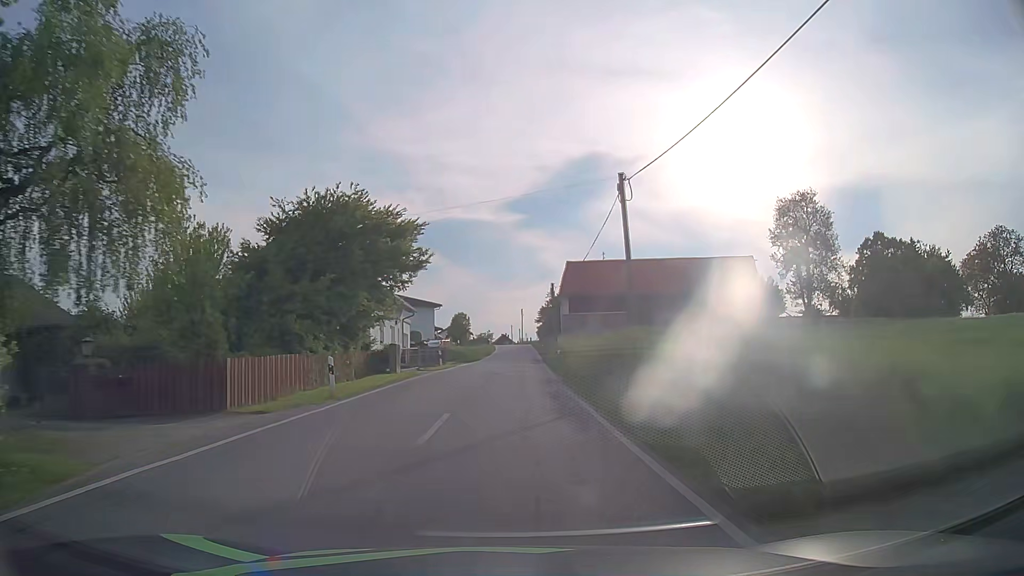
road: tertiary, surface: asphalt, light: Day
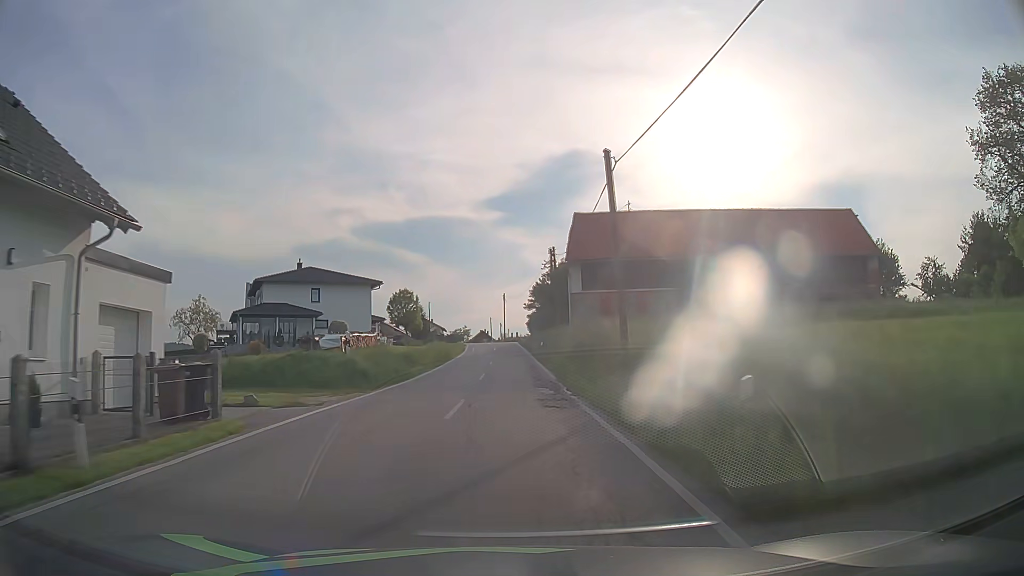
(+0.5, +33.4) m; +2°
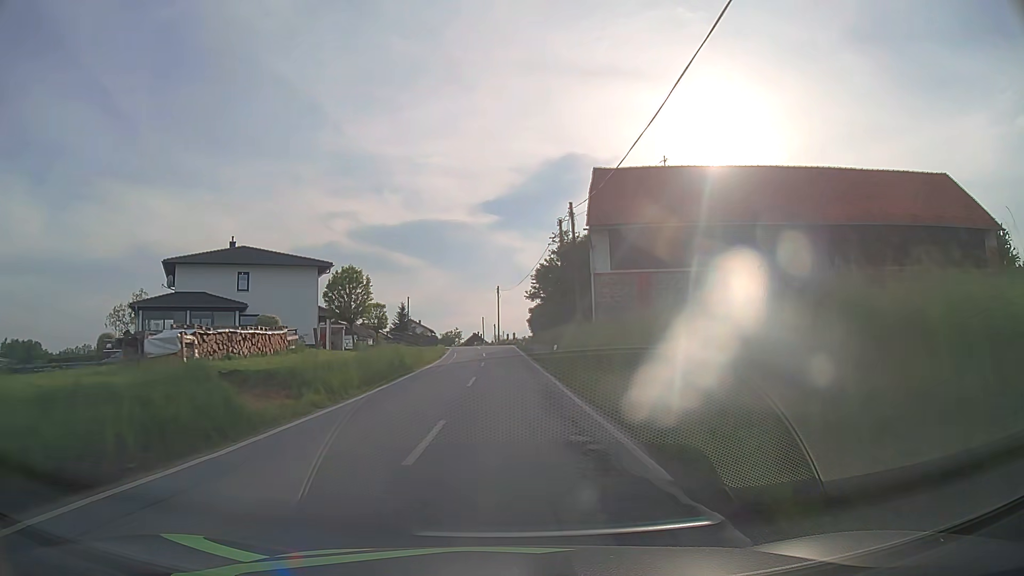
(0.0, +16.7) m; 0°
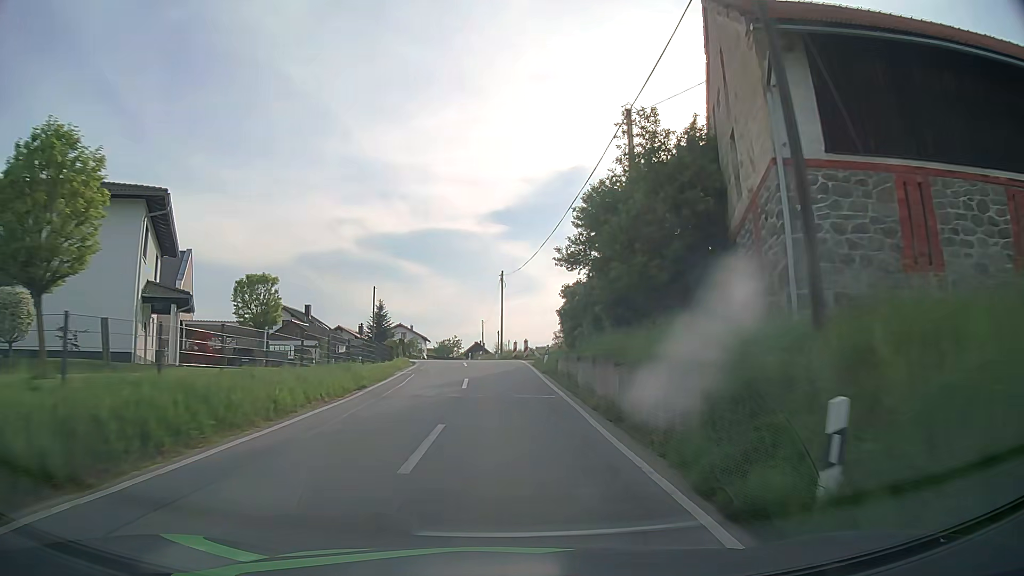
(-0.1, +24.8) m; -1°
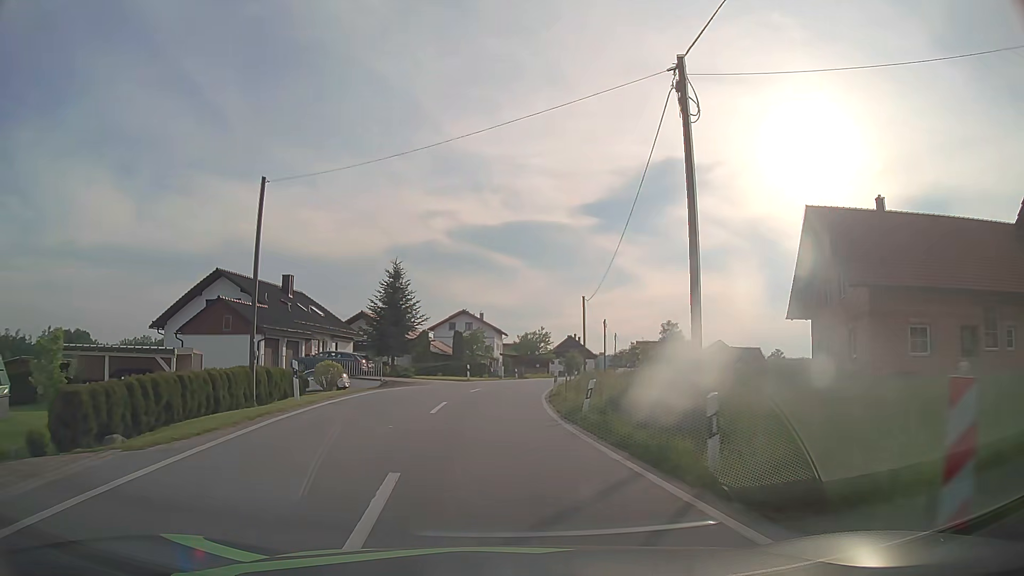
(-1.7, +40.0) m; -7°
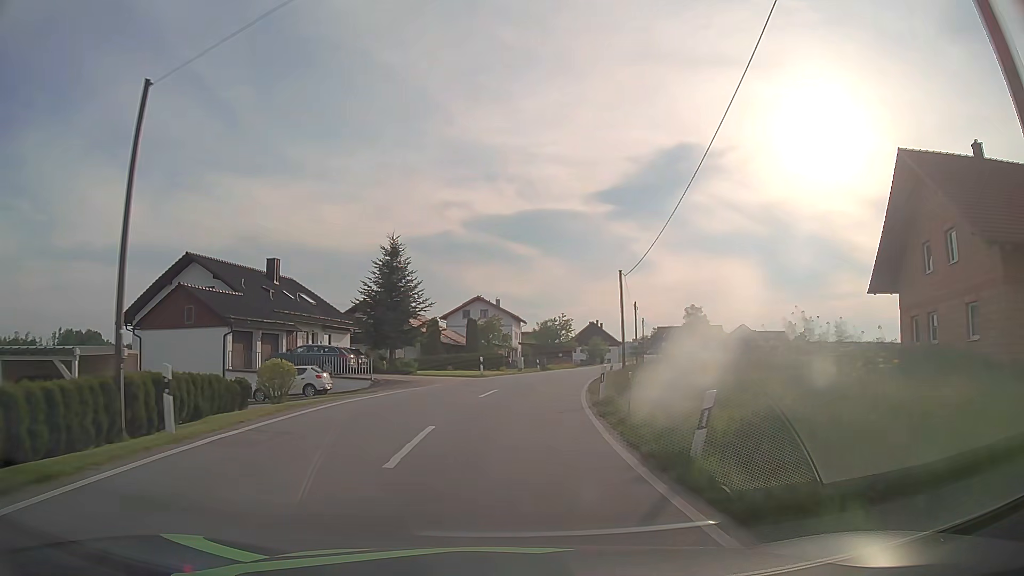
(-0.2, +7.9) m; -3°
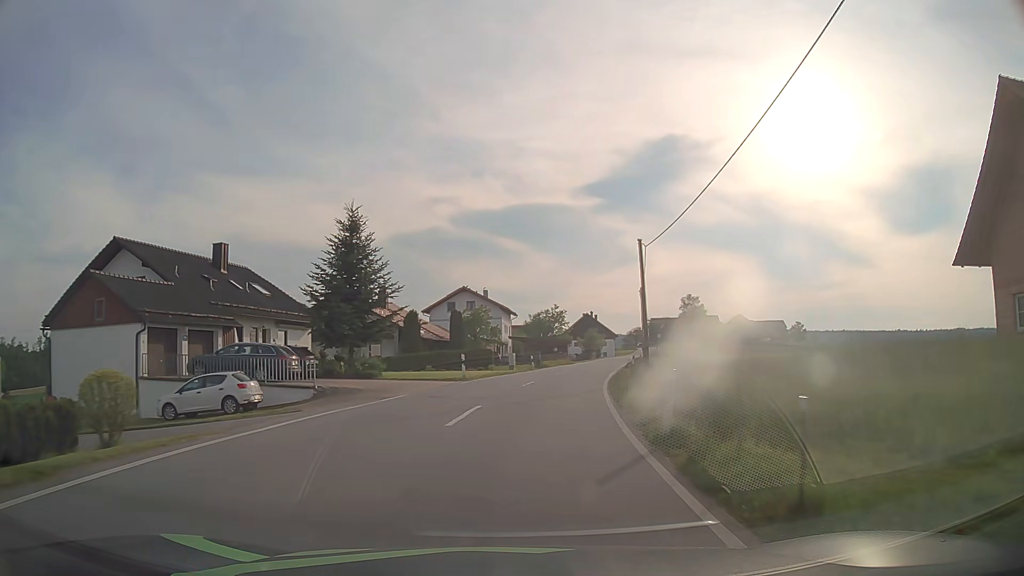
(0.0, +8.0) m; +1°
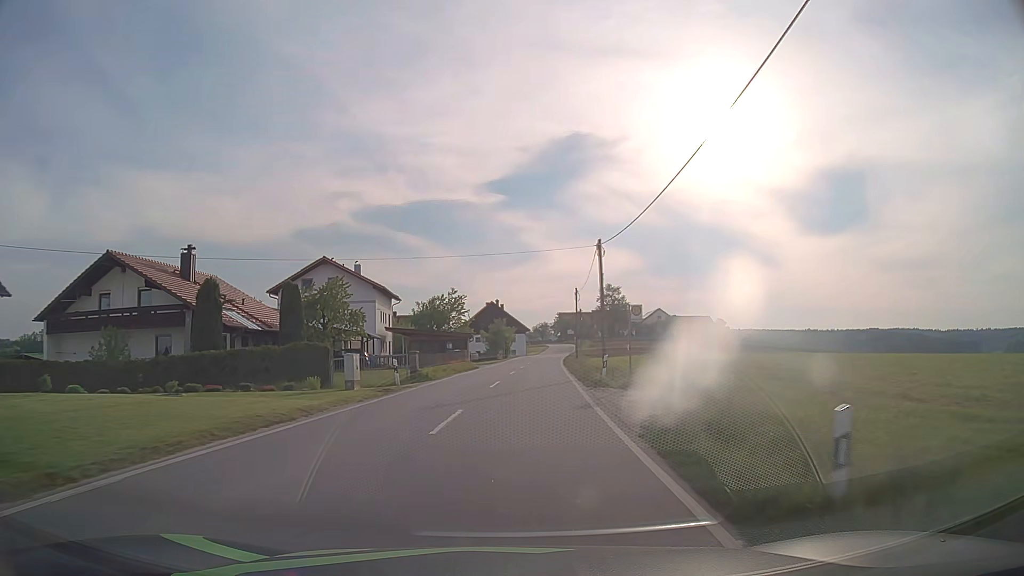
(+1.9, +24.9) m; +8°
